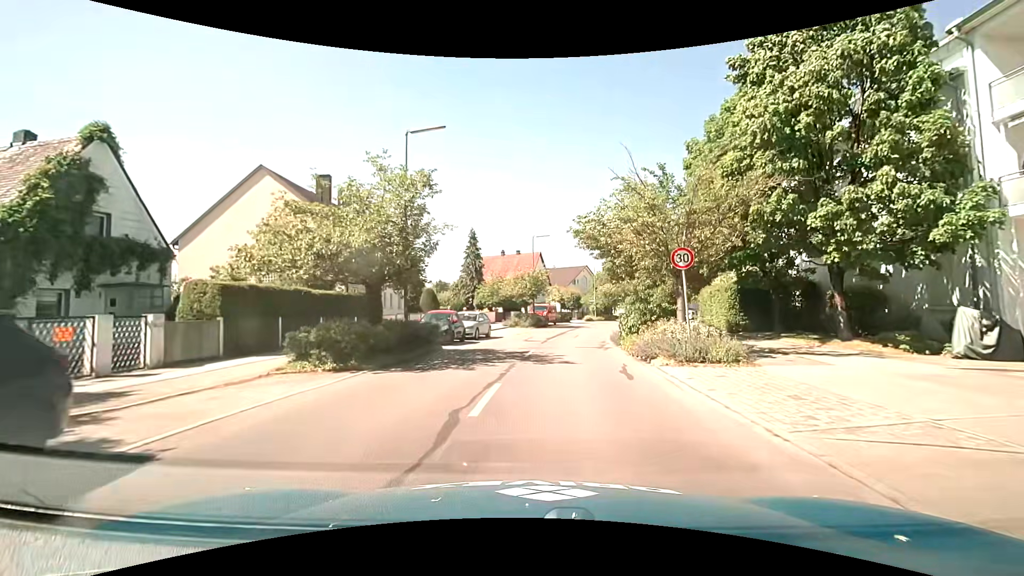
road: tertiary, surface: asphalt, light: Day
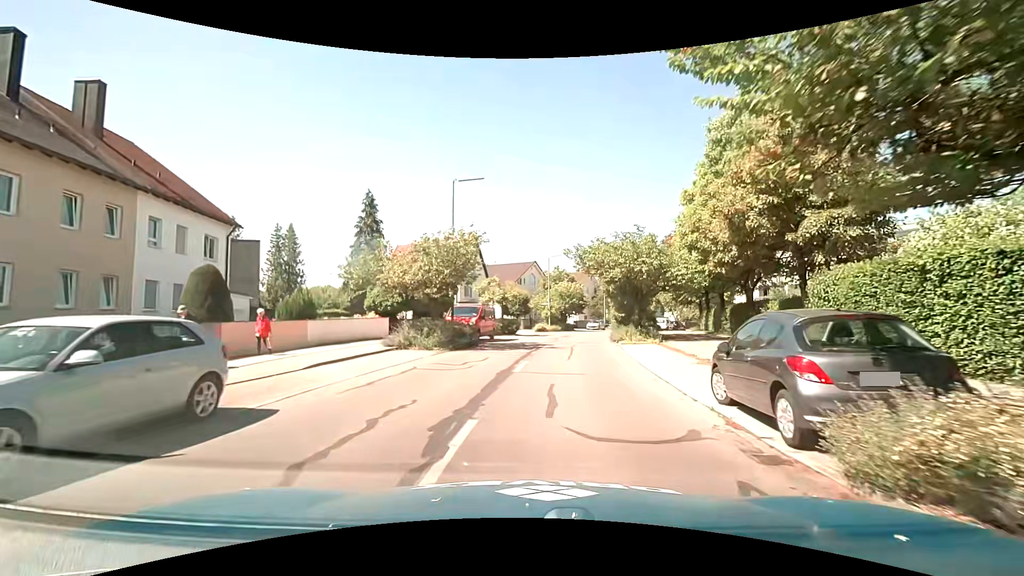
(+1.2, +20.9) m; +6°
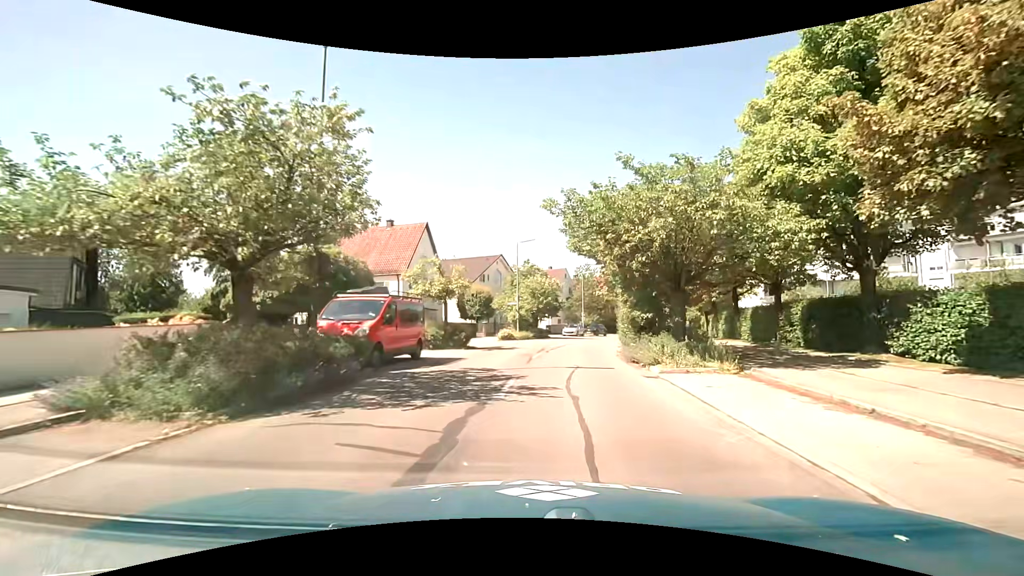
(+0.6, +12.9) m; +4°
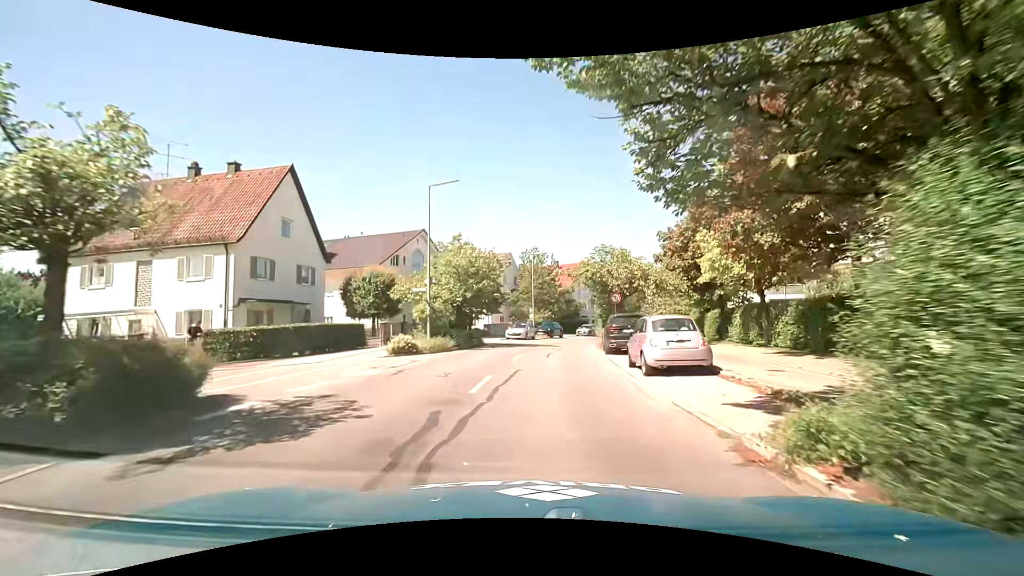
(+1.0, +17.4) m; +7°
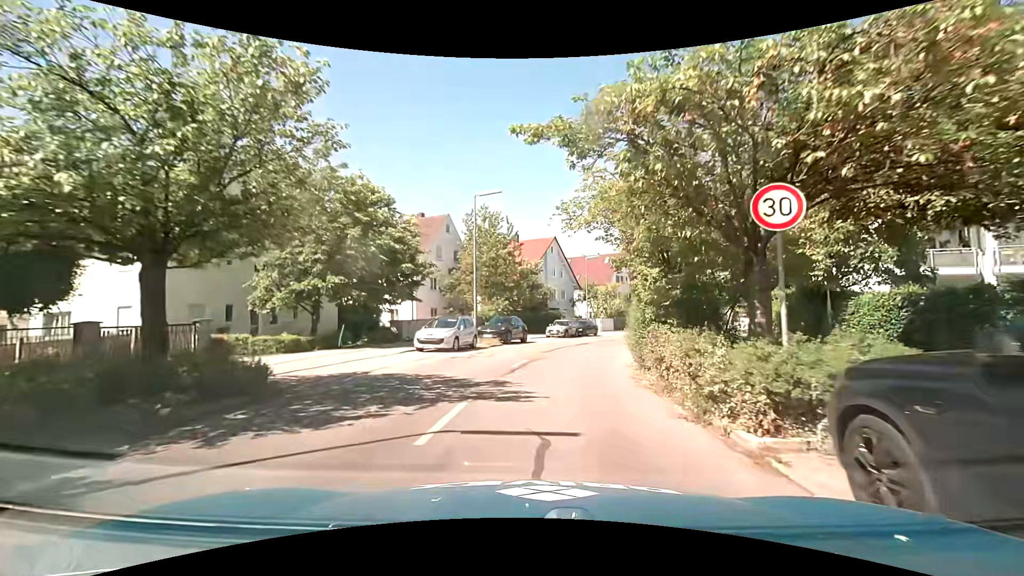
(+0.7, +21.6) m; +4°
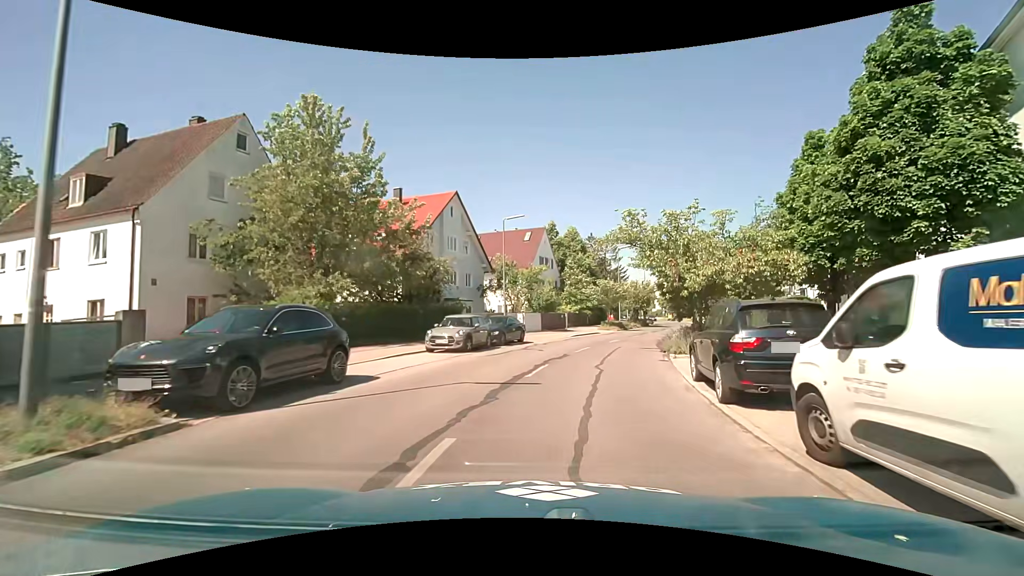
(+1.7, +20.5) m; +11°
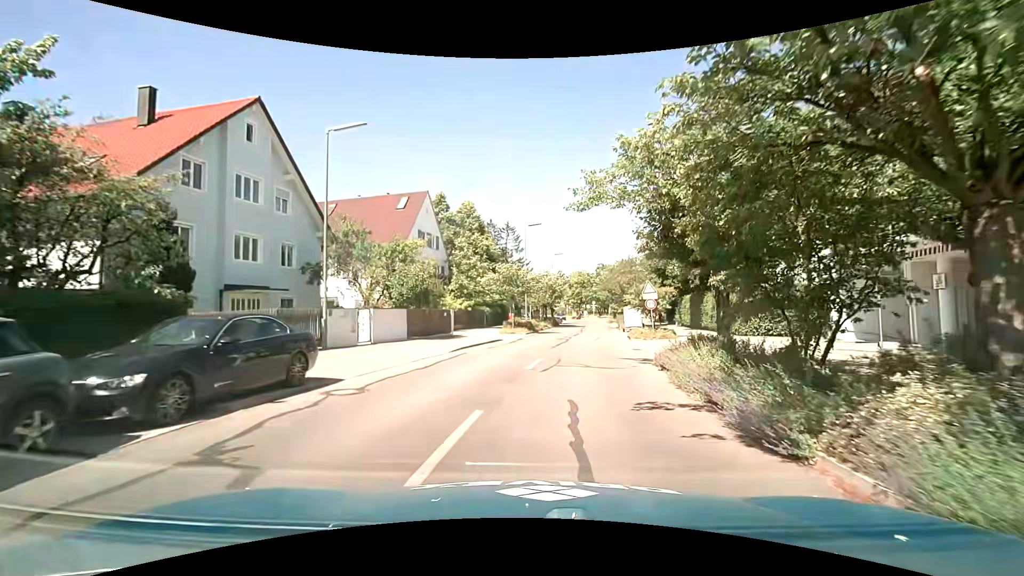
(+1.6, +16.1) m; +12°
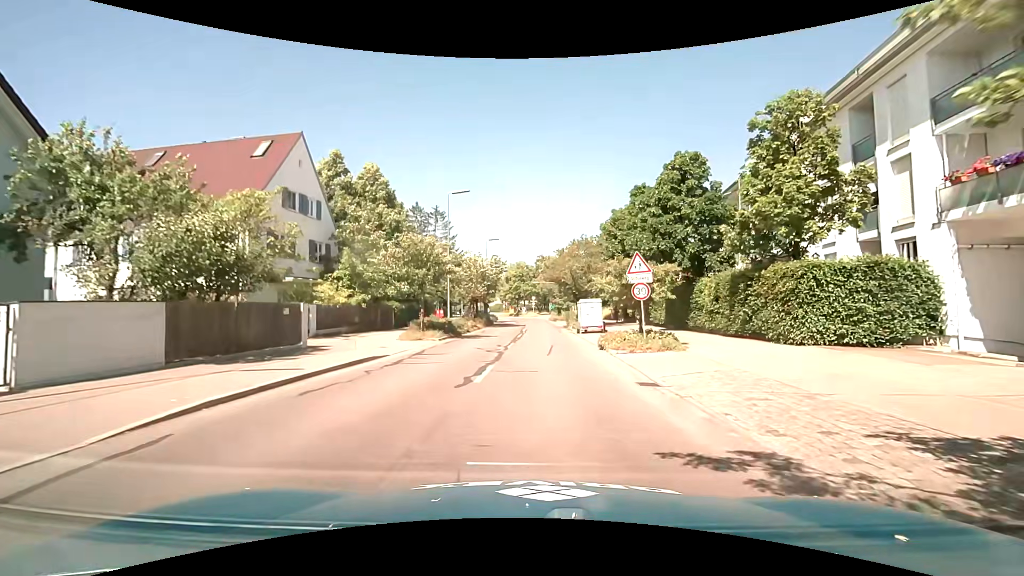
(+0.7, +12.1) m; +7°
(0, +10) (0, +20) (+1, +30) (+1, +40) (+1, +50) (+1, +60) (+1, +70) (0, +80) (-2, +90) (-4, +100) m
